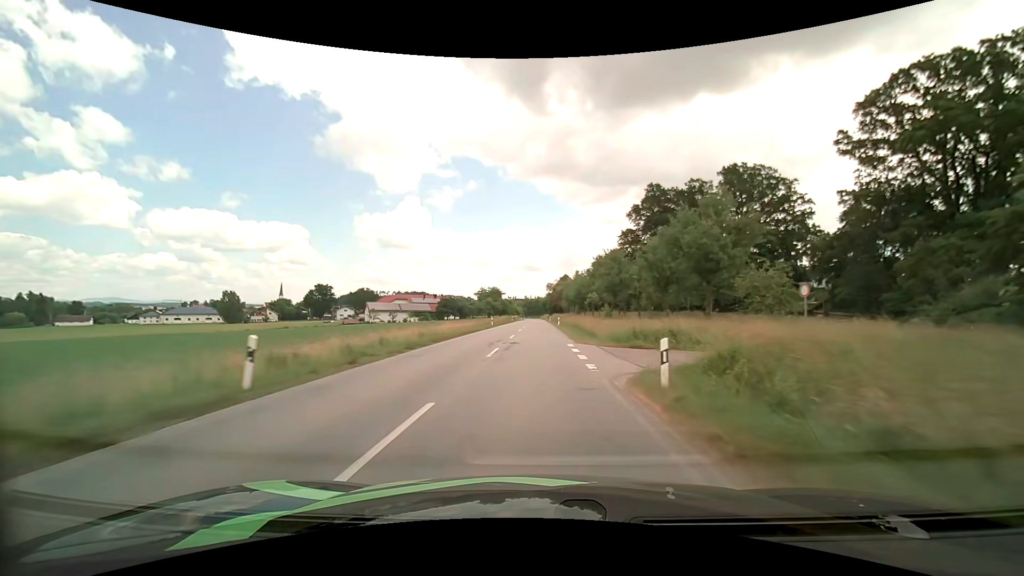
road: secondary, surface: asphalt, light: Day
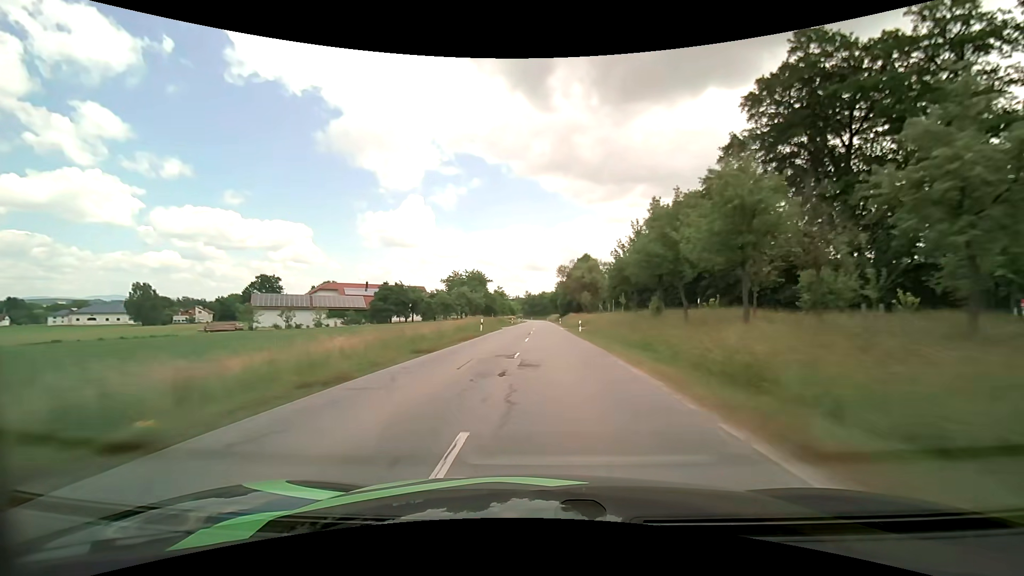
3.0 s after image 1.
(-0.4, +62.0) m; 0°
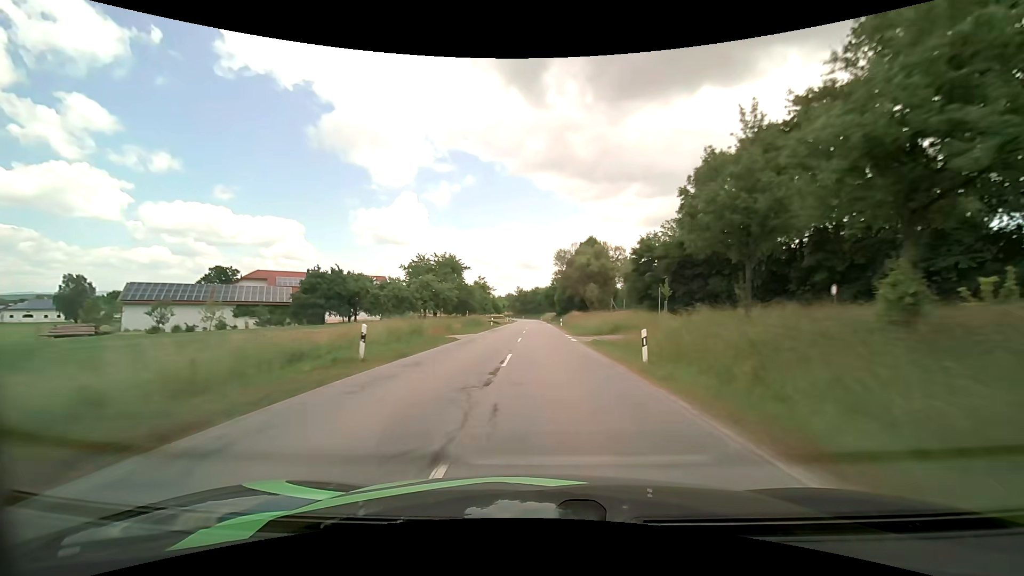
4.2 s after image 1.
(+0.2, +25.1) m; +1°
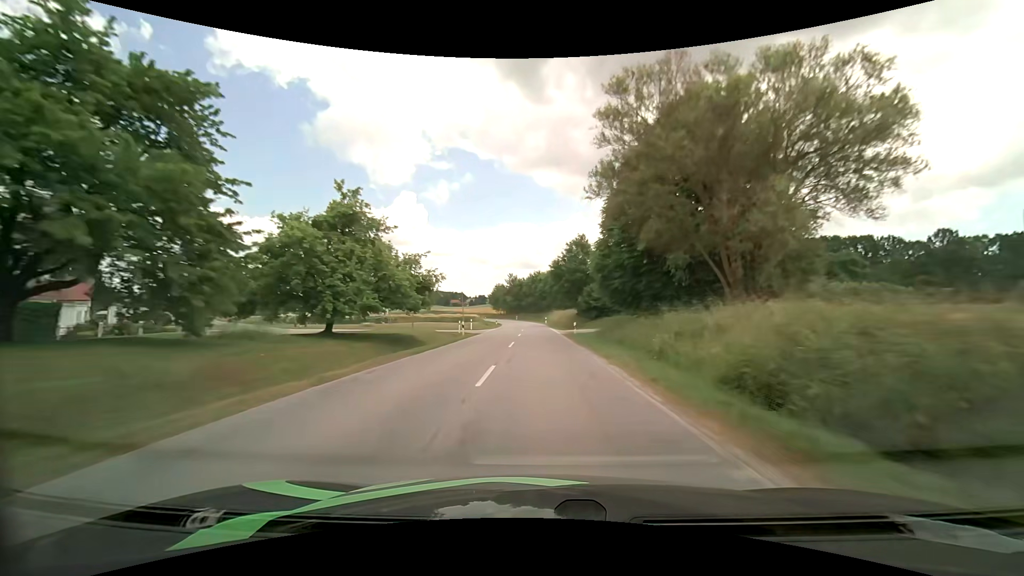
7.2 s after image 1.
(+0.1, +63.6) m; 0°
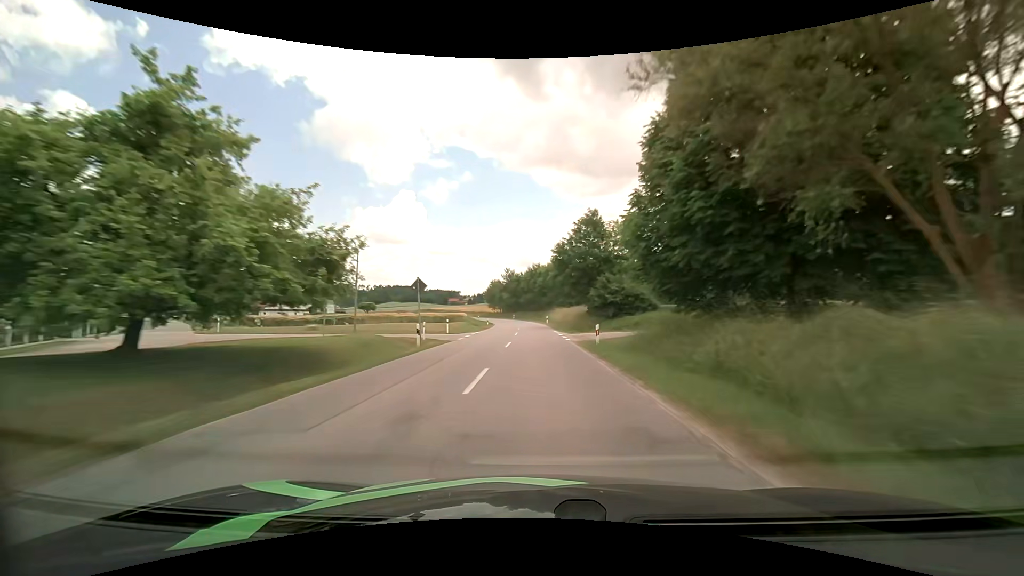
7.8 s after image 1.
(0.0, +13.0) m; 0°
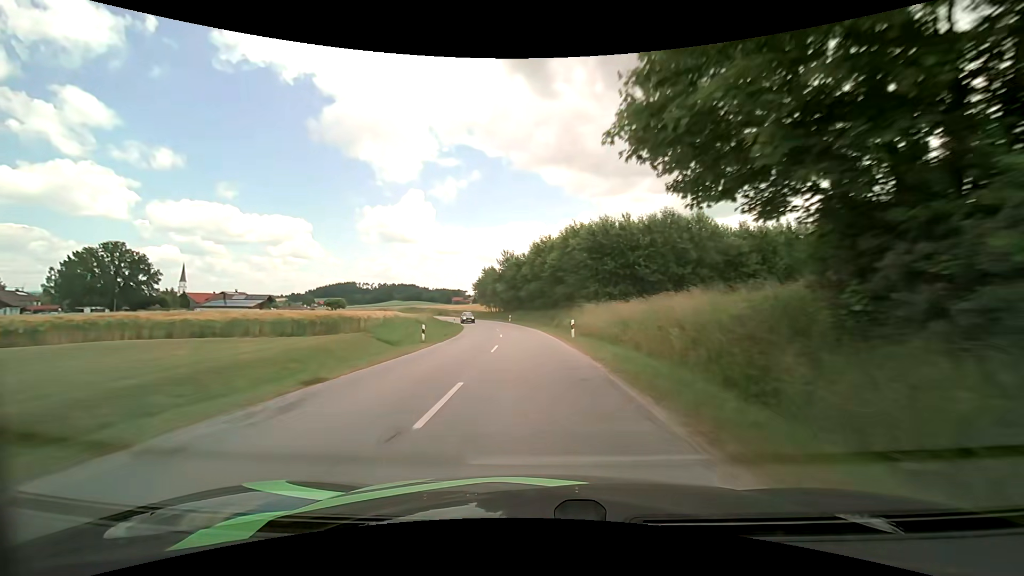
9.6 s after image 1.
(0.0, +38.5) m; 0°
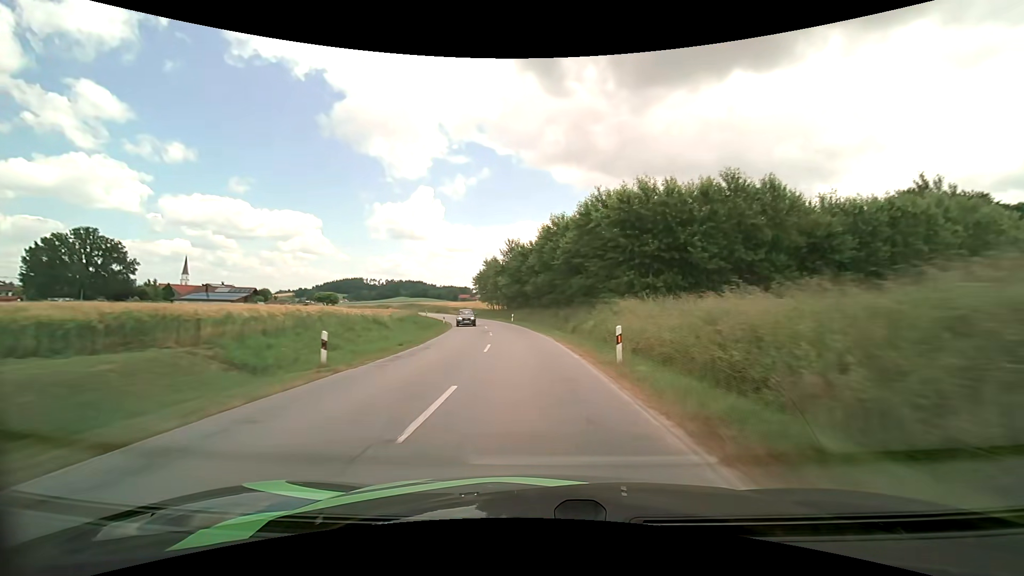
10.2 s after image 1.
(-0.2, +12.6) m; -2°
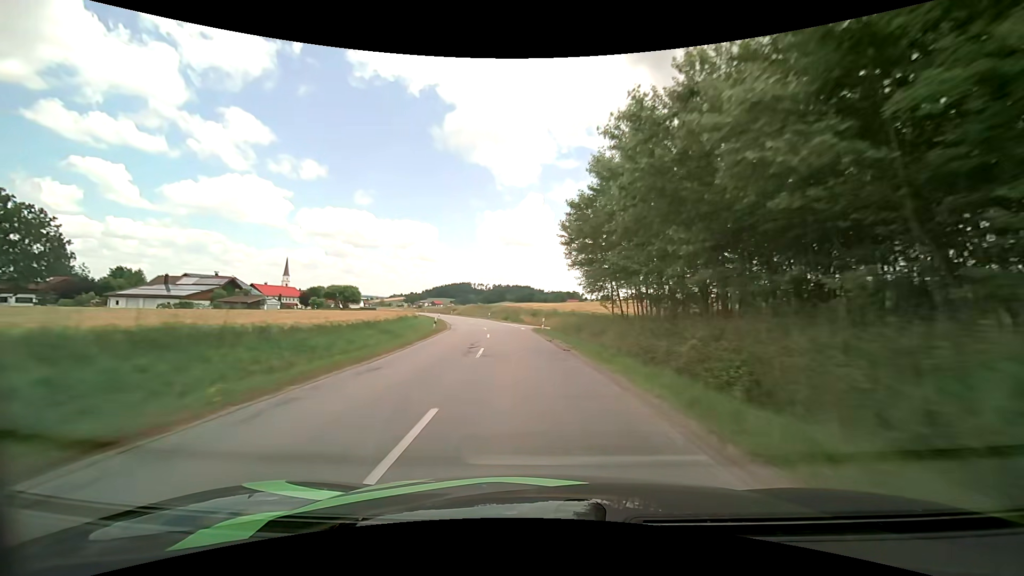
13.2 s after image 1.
(-5.6, +61.9) m; -12°
(0, +10) (-1, +20) (-2, +30) (-3, +40) (-4, +50) (-6, +60) (-8, +69) (-11, +79) (-14, +89) (-17, +98) m
